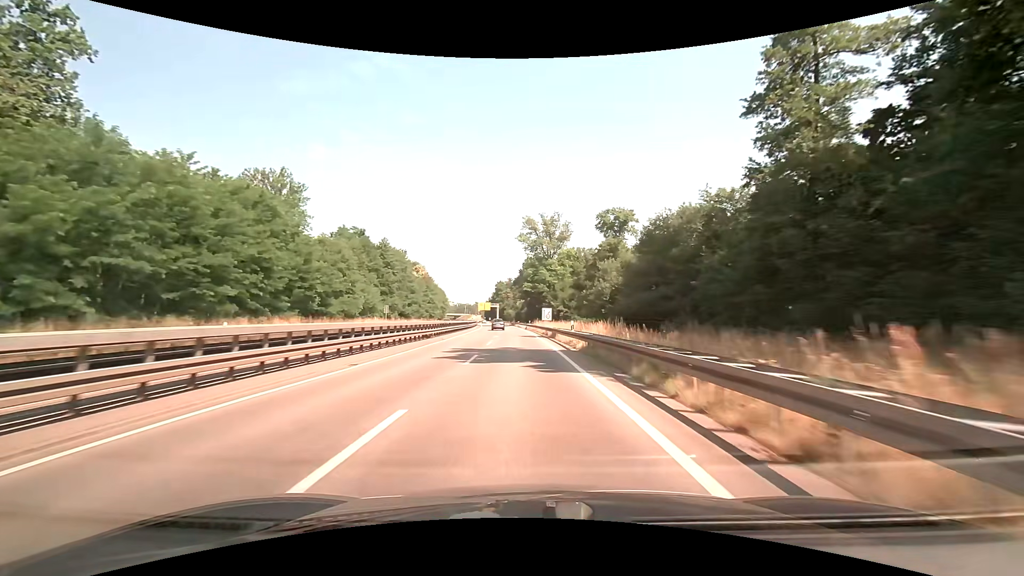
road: trunk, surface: asphalt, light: Day
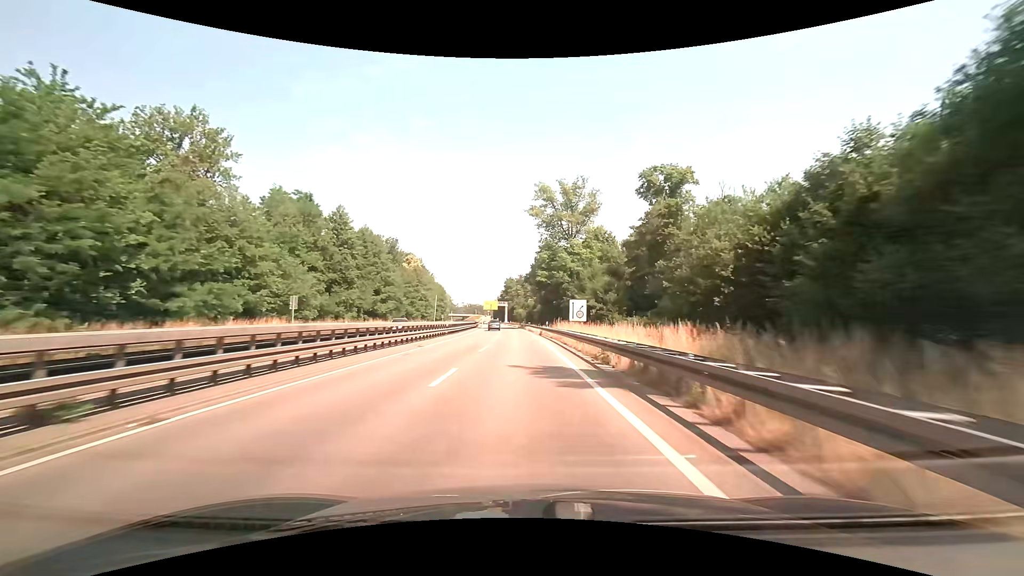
(-0.2, +29.0) m; -1°
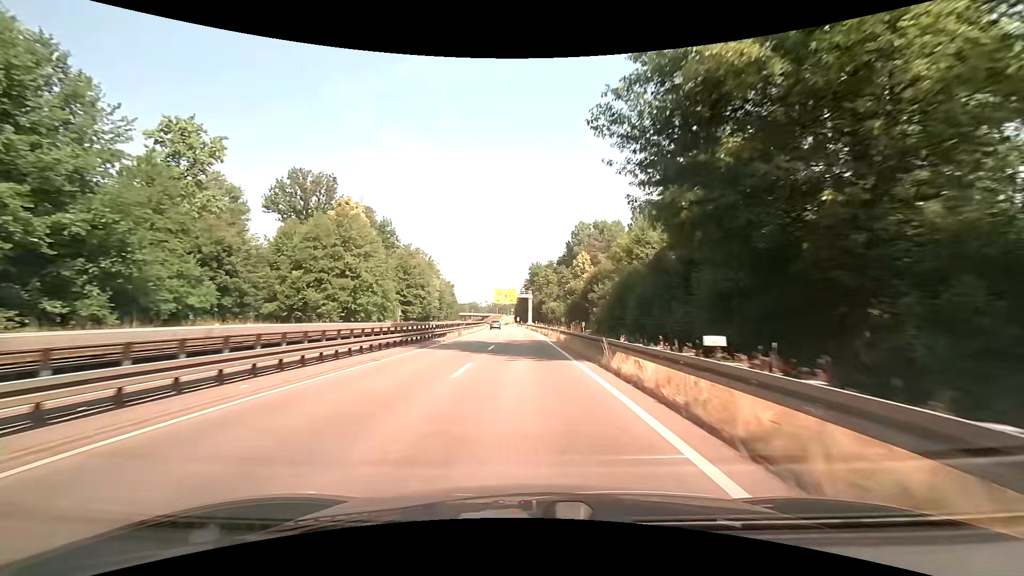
(-1.8, +69.7) m; -3°
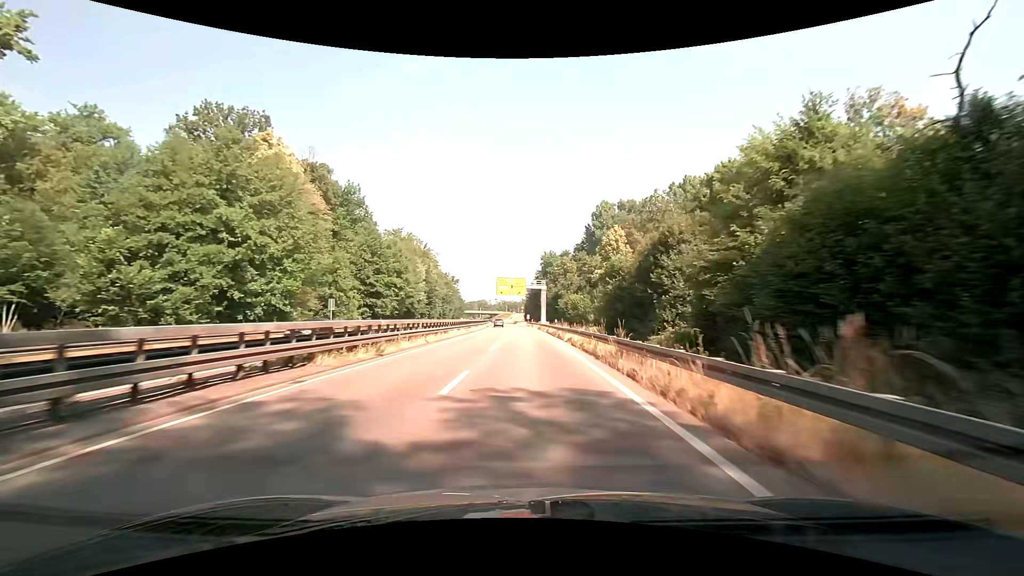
(-0.4, +26.8) m; -1°
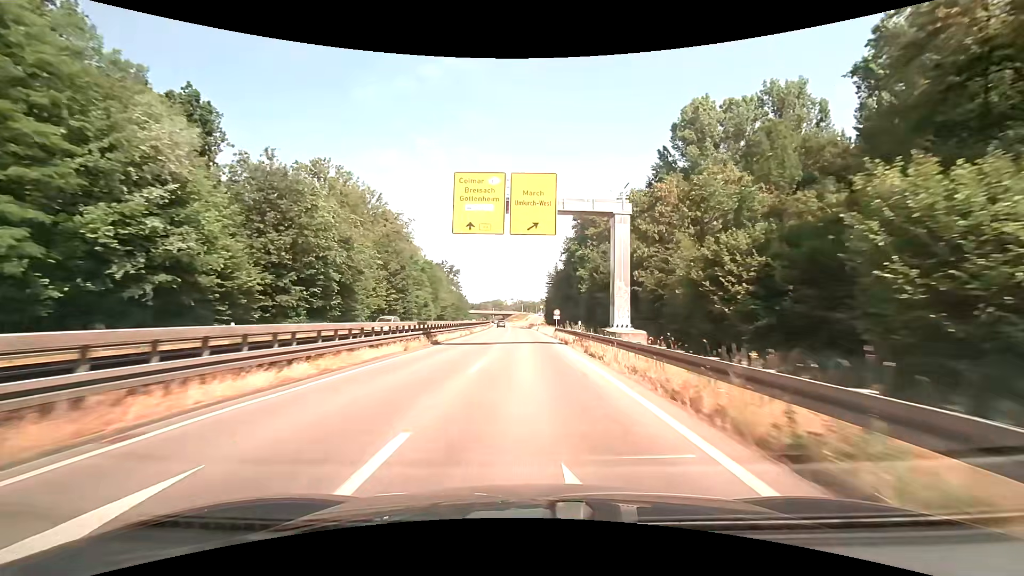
(-0.8, +65.6) m; -2°
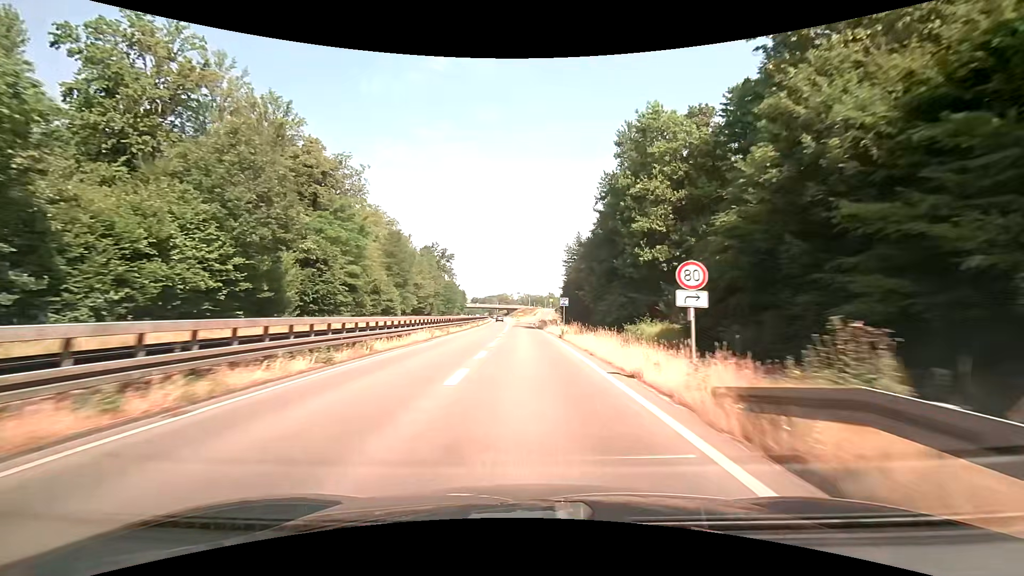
(-0.3, +39.1) m; -1°
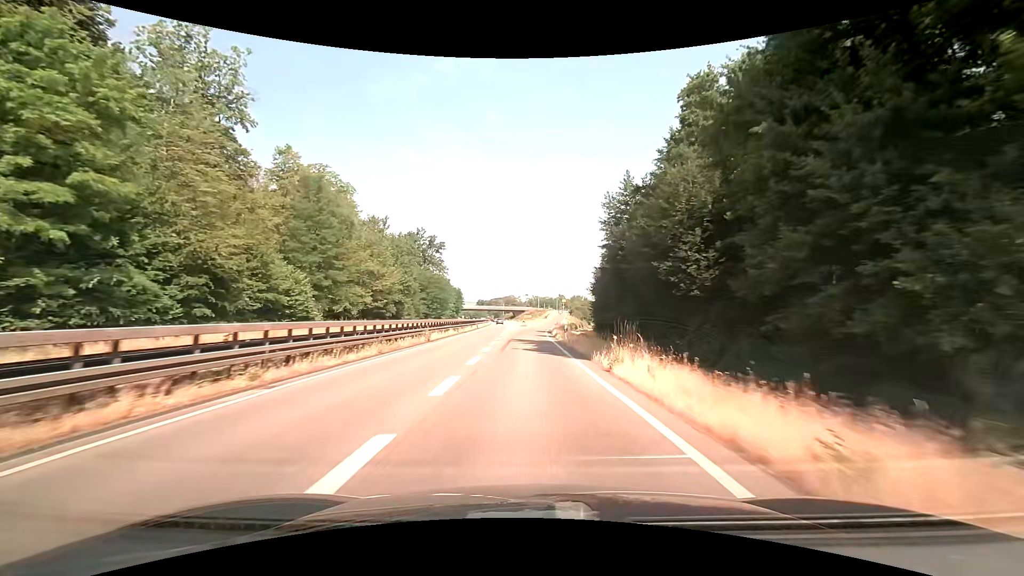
(-0.1, +36.9) m; -1°
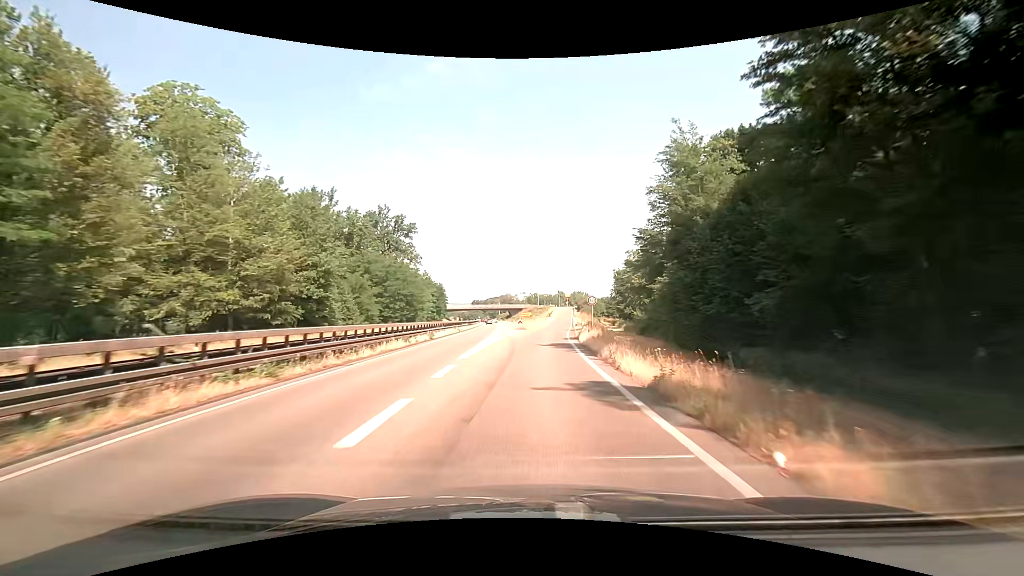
(-0.3, +33.4) m; 0°
(0, +10) (0, +20) (+1, +30) (+1, +40) (+2, +50) (+3, +60) (+4, +70) (+5, +80) (+6, +90) (+7, +100) m
